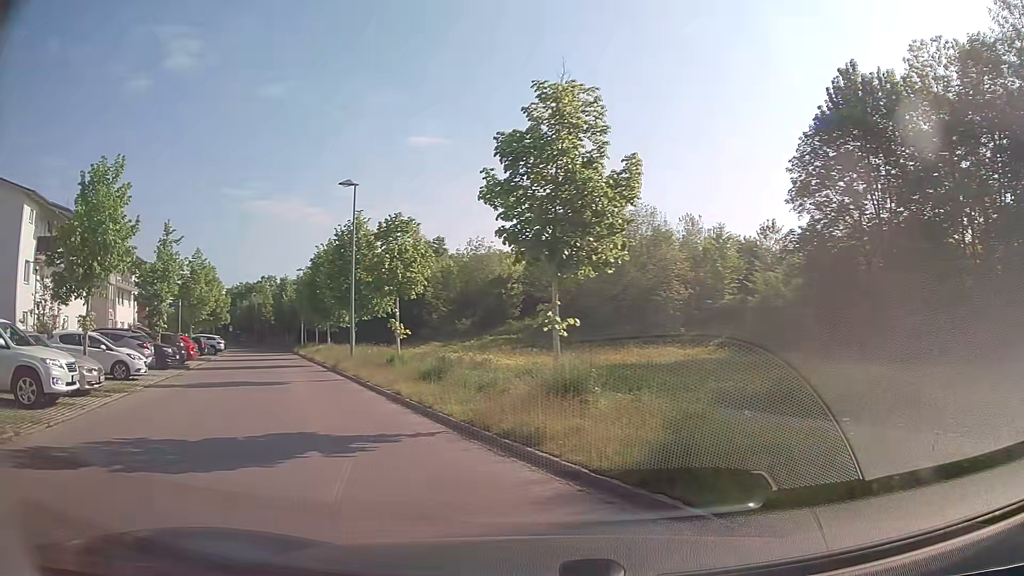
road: residential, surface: asphalt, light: Day
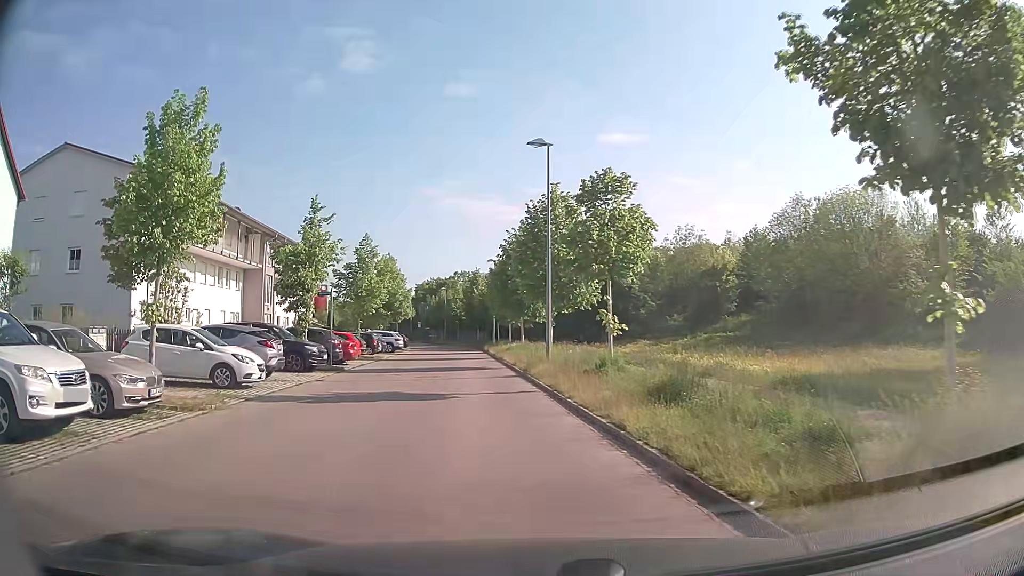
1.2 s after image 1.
(-1.0, +5.8) m; -17°
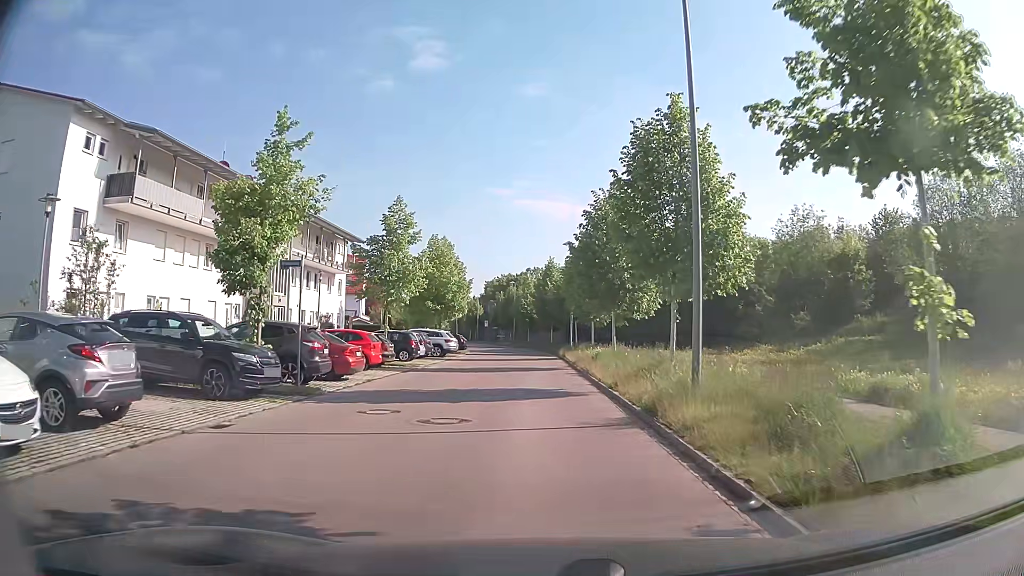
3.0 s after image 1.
(-0.9, +11.4) m; -6°
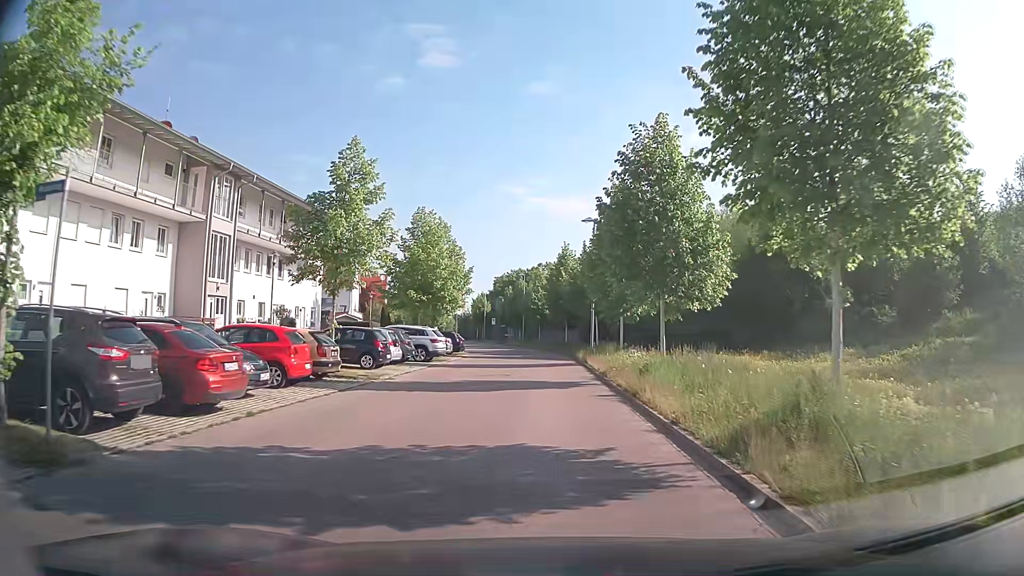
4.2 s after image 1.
(-0.1, +9.2) m; -1°
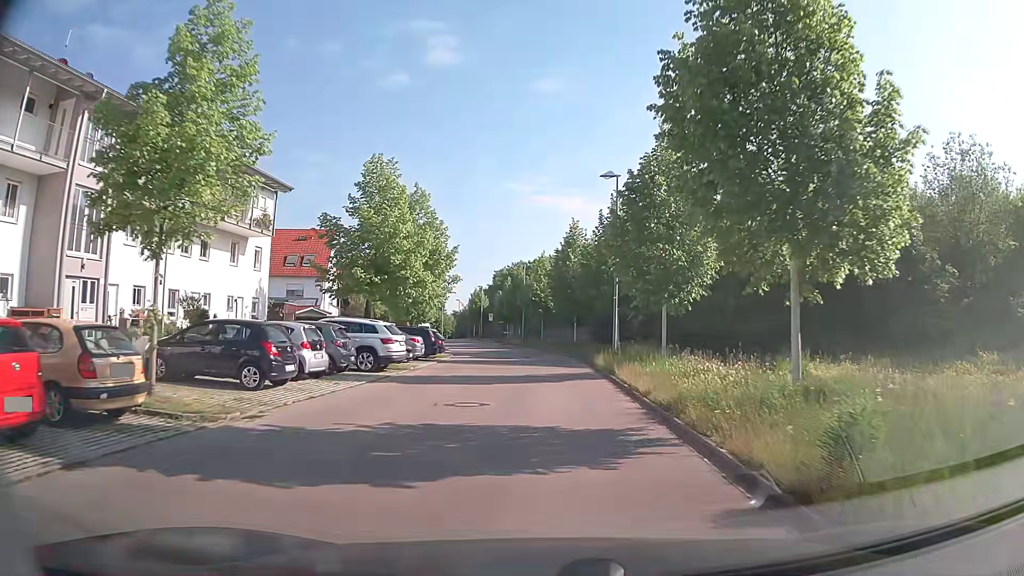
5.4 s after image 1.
(-0.2, +10.3) m; 0°
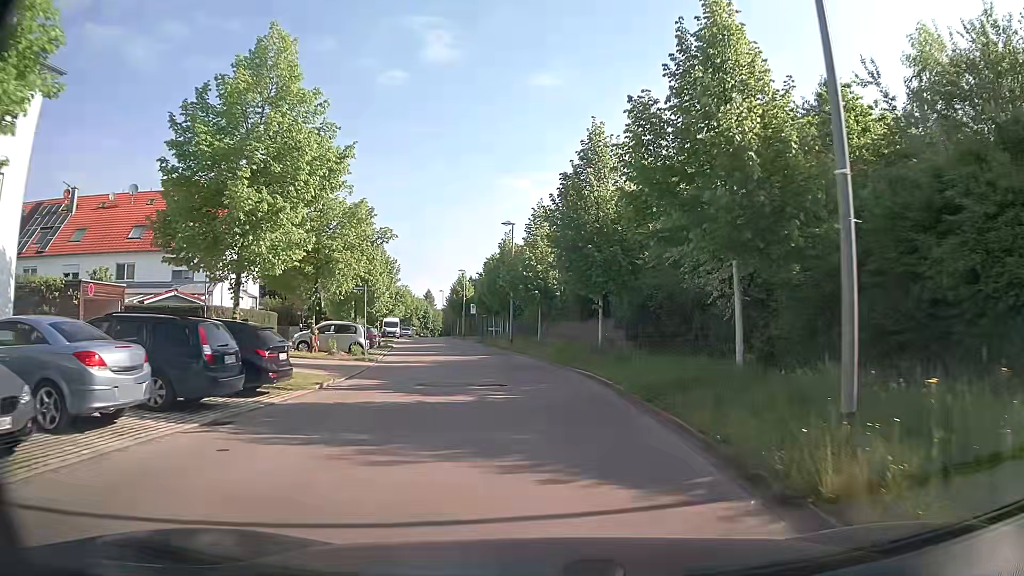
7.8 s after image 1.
(0.0, +20.9) m; 0°
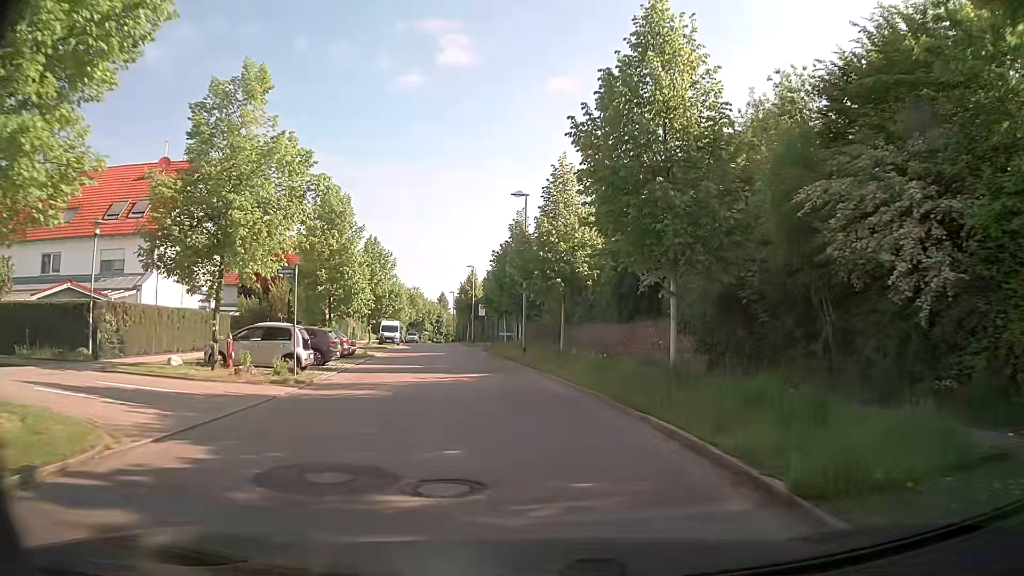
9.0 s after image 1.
(-0.2, +10.3) m; -2°
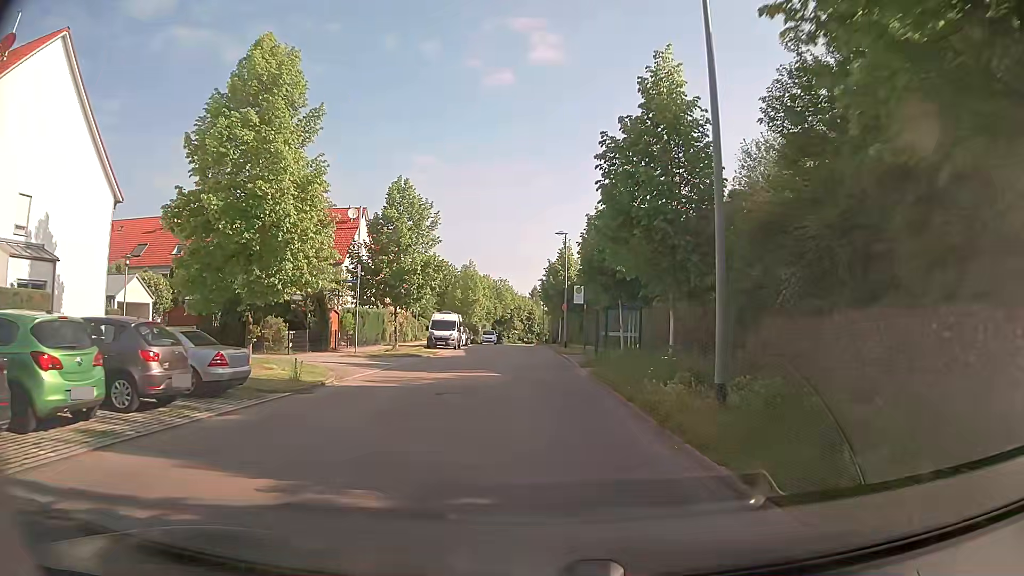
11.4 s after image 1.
(-1.5, +21.7) m; -8°
(0, +10) (0, +20) (-1, +30) (-1, +40) (-2, +50) (-2, +60) (-2, +70) (-3, +80) (-3, +90) (-4, +100) m
